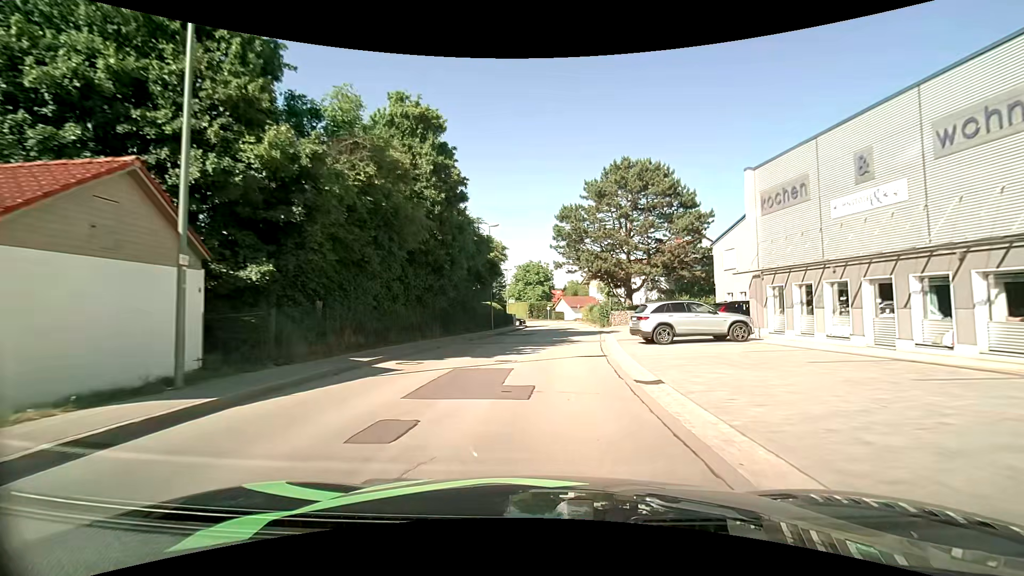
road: unclassified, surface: asphalt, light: Day
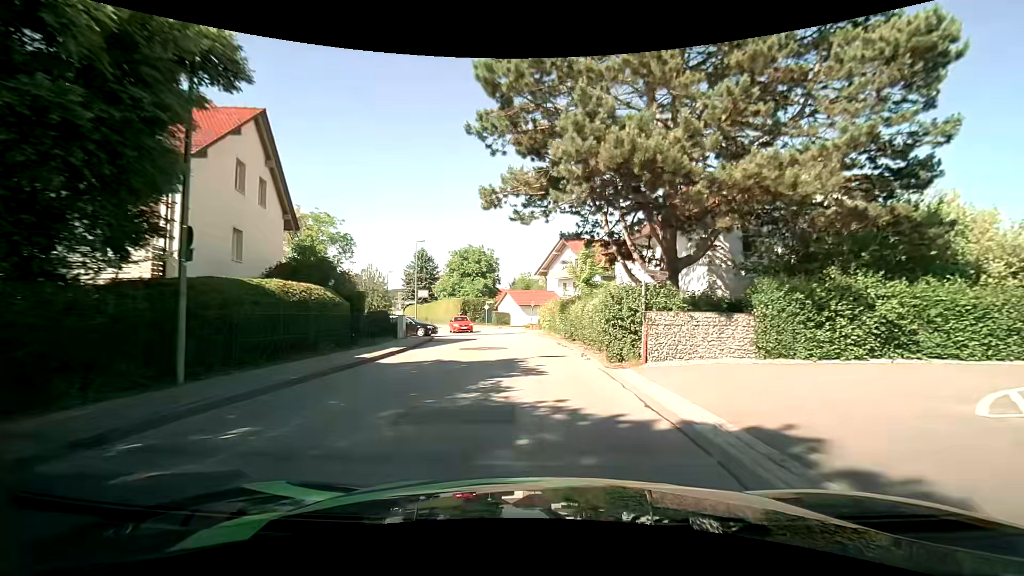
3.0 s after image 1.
(+1.7, +29.0) m; +6°
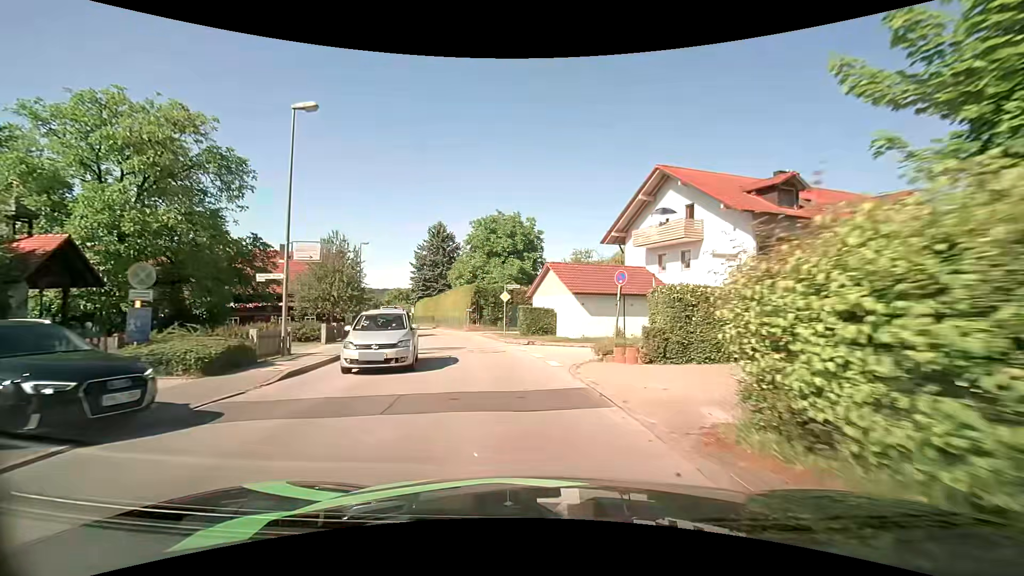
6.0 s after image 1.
(-0.9, +29.3) m; -5°
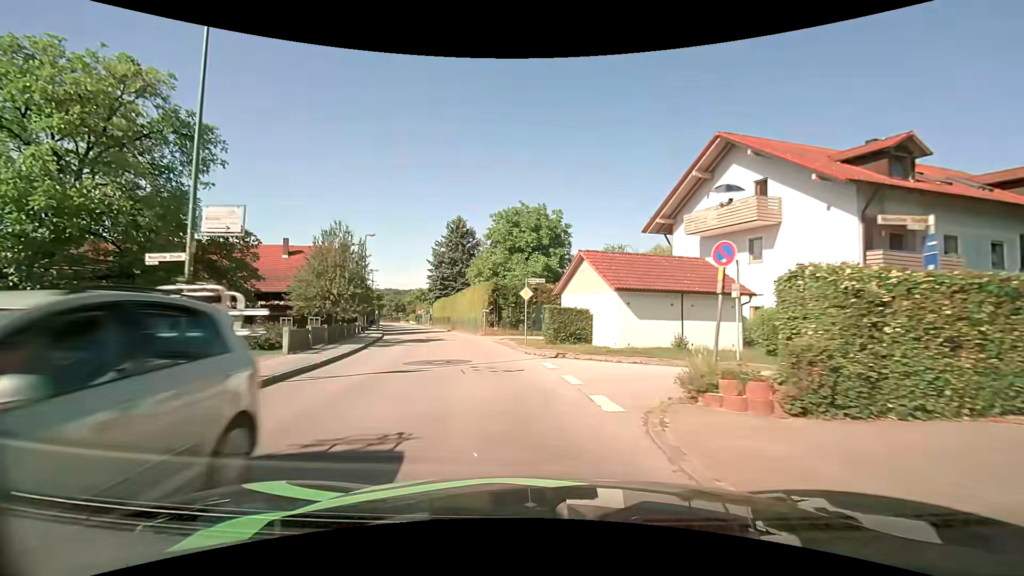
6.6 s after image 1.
(-0.1, +5.8) m; -3°
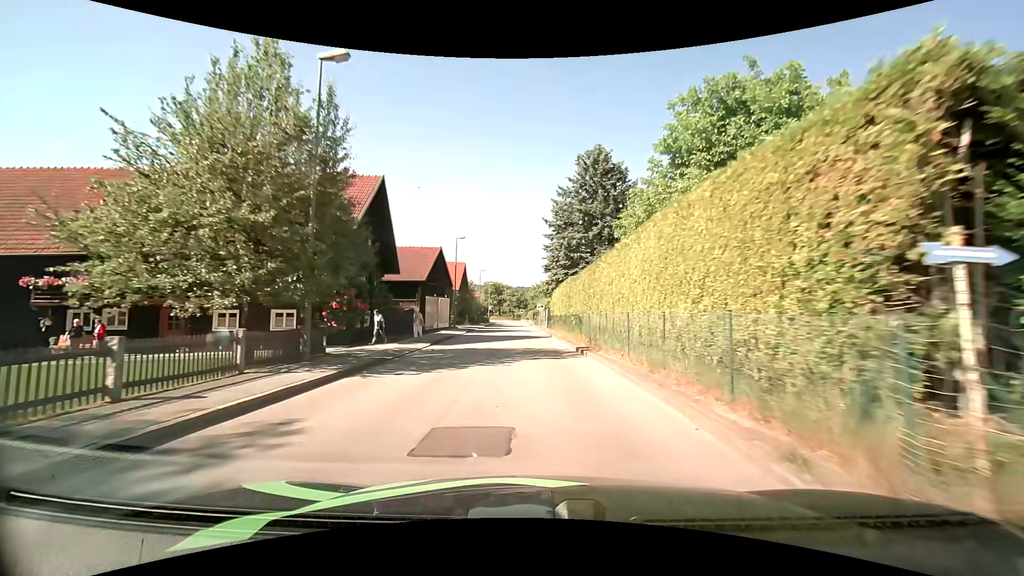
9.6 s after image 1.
(-4.8, +29.6) m; -15°
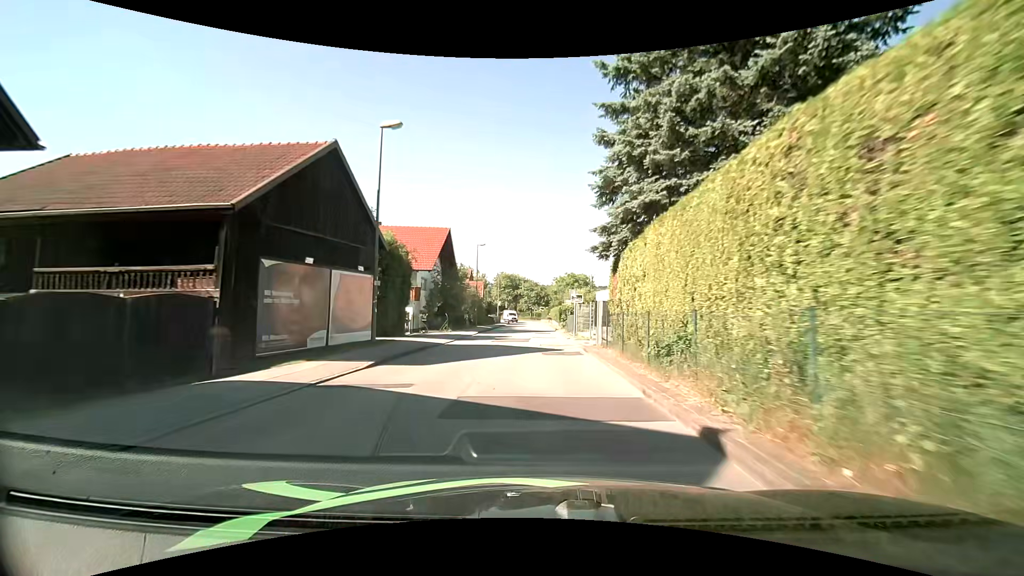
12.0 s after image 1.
(-0.6, +26.2) m; -3°
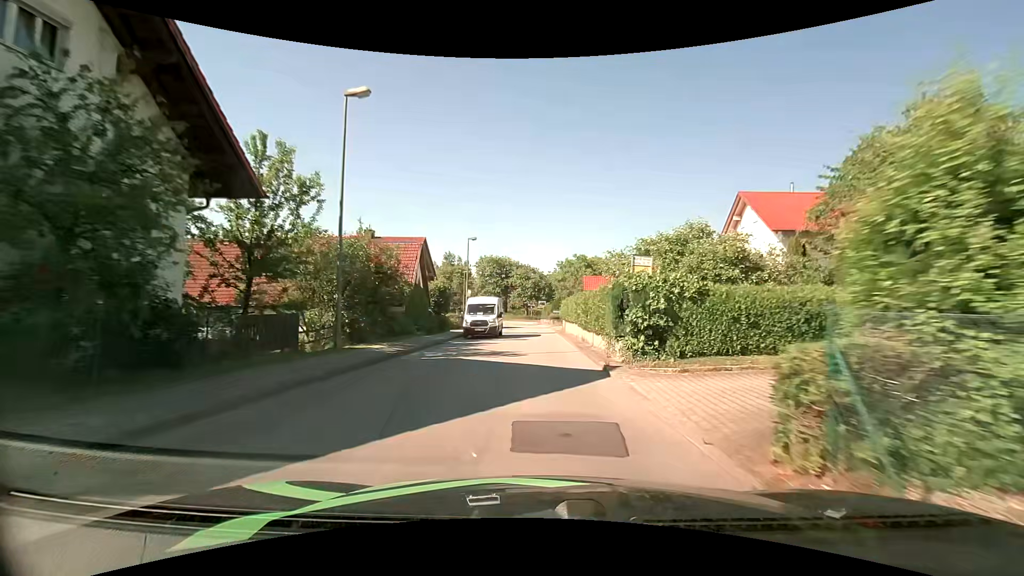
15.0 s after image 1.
(+0.1, +33.2) m; 0°
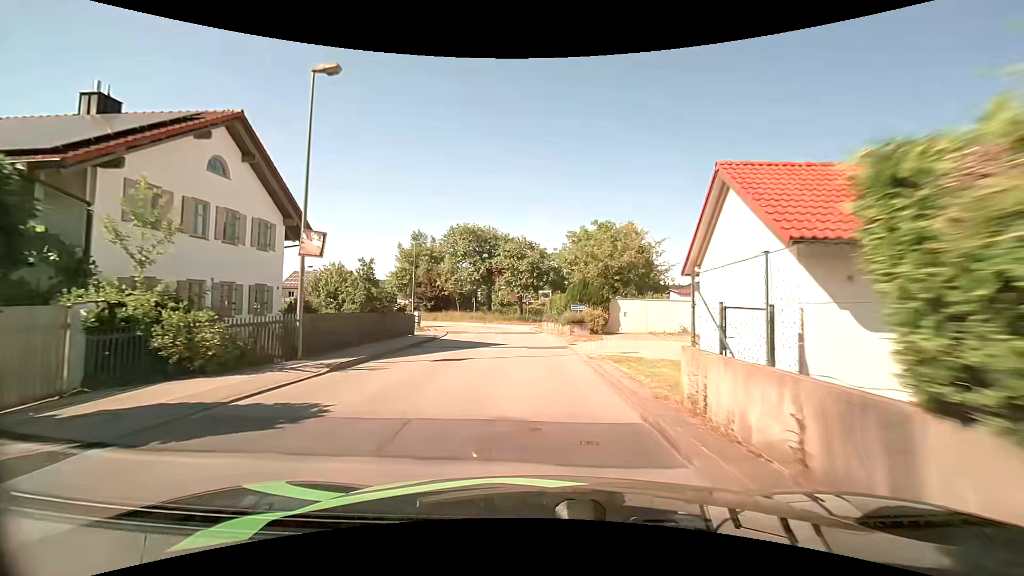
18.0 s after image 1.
(0.0, +31.3) m; 0°
(0, +10) (0, +20) (-1, +30) (-2, +40) (-5, +50) (-9, +58) (-16, +66) (-24, +72) (-33, +76) (-43, +78) m
